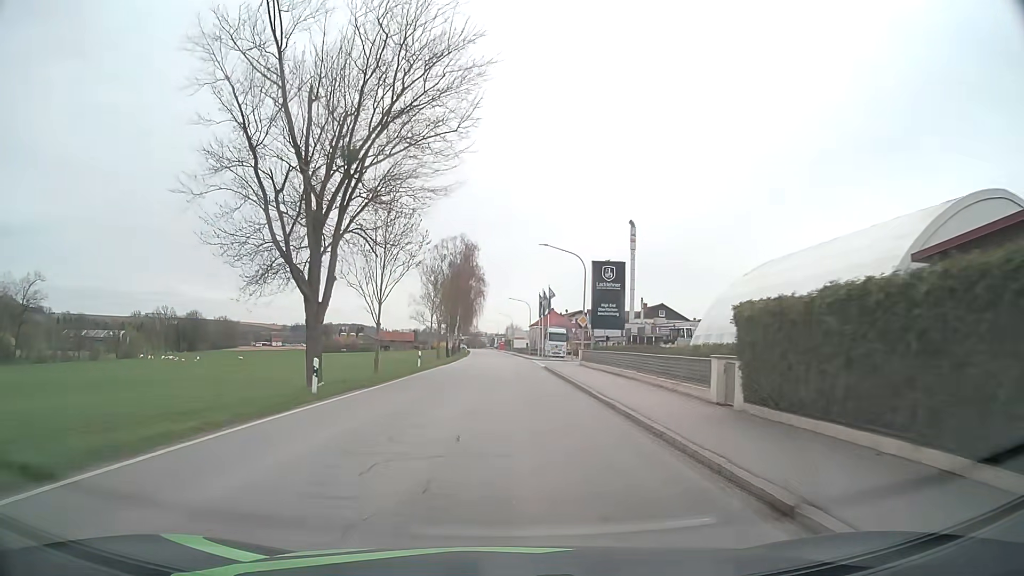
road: secondary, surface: asphalt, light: Day
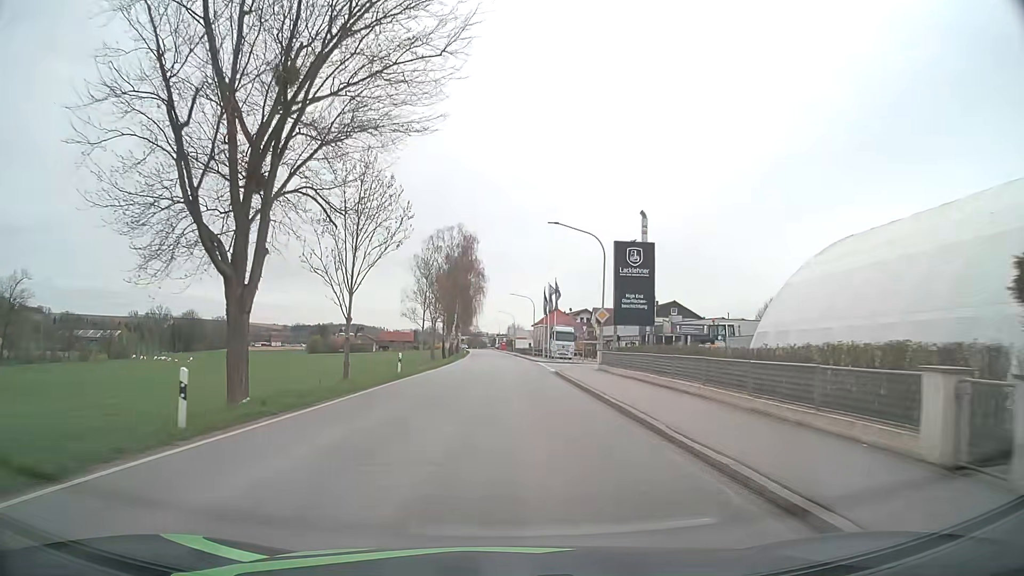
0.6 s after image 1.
(0.0, +7.8) m; 0°
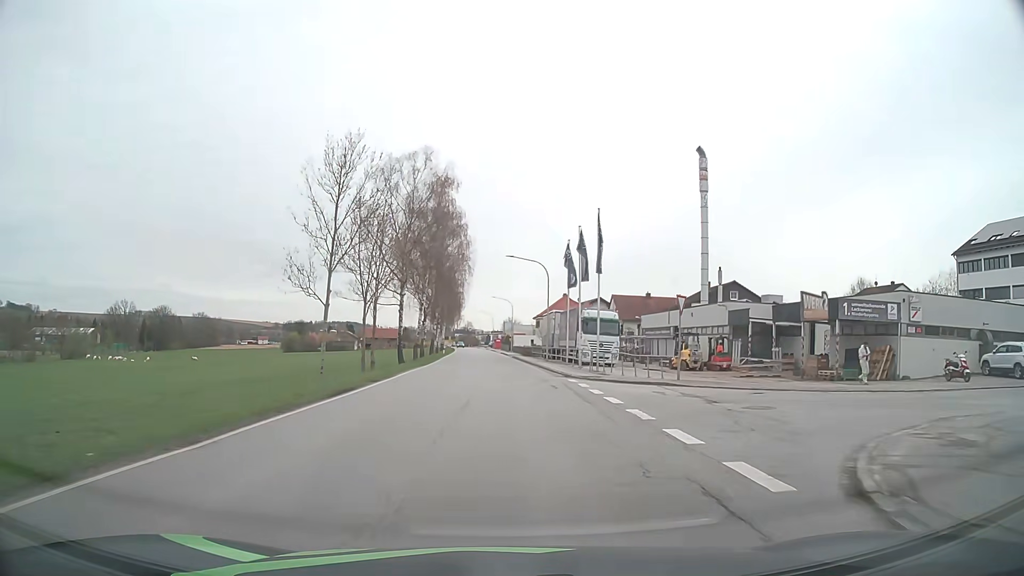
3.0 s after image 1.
(0.0, +32.1) m; 0°
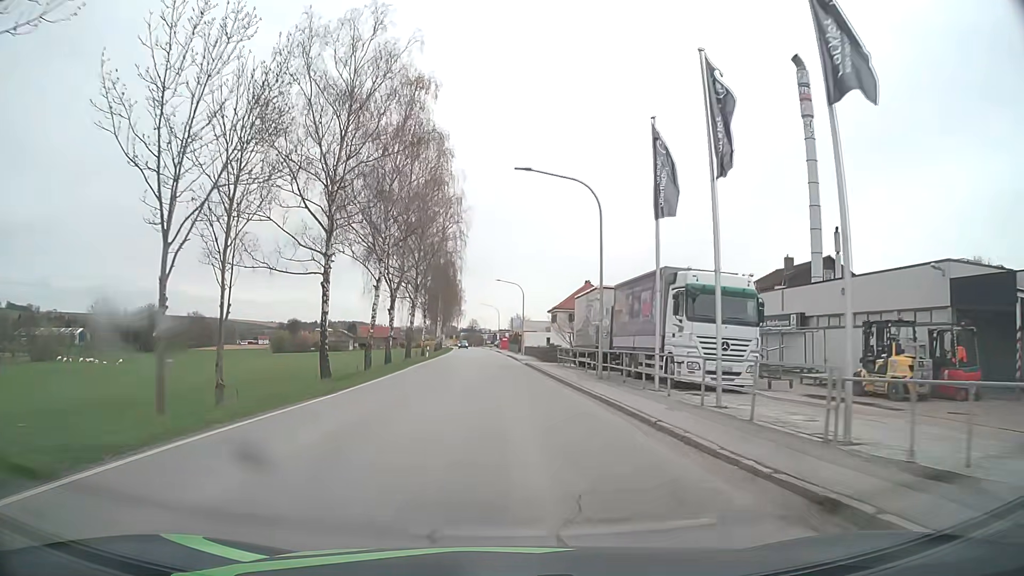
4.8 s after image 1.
(0.0, +23.6) m; -1°
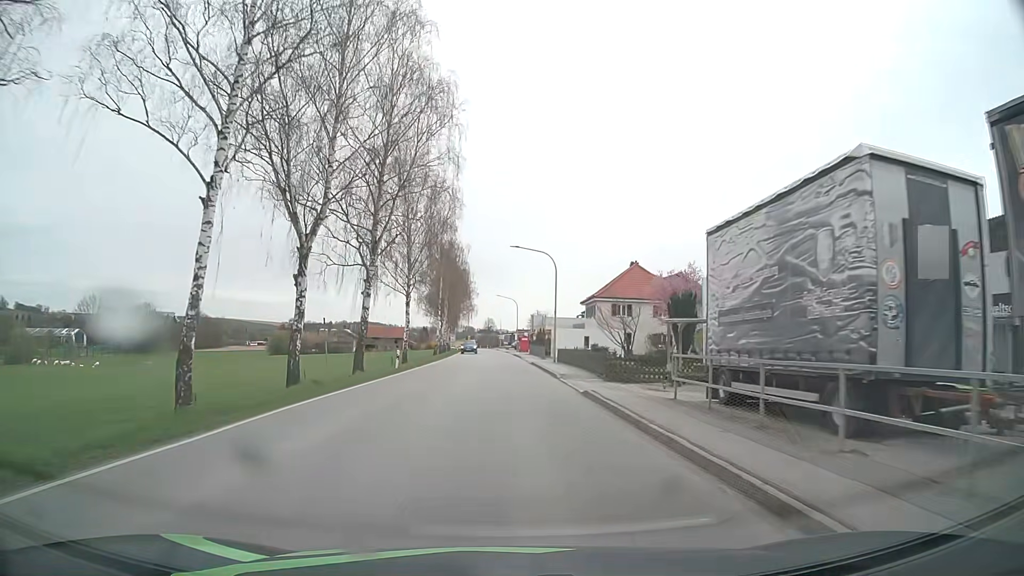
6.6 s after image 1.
(-0.3, +23.7) m; -1°
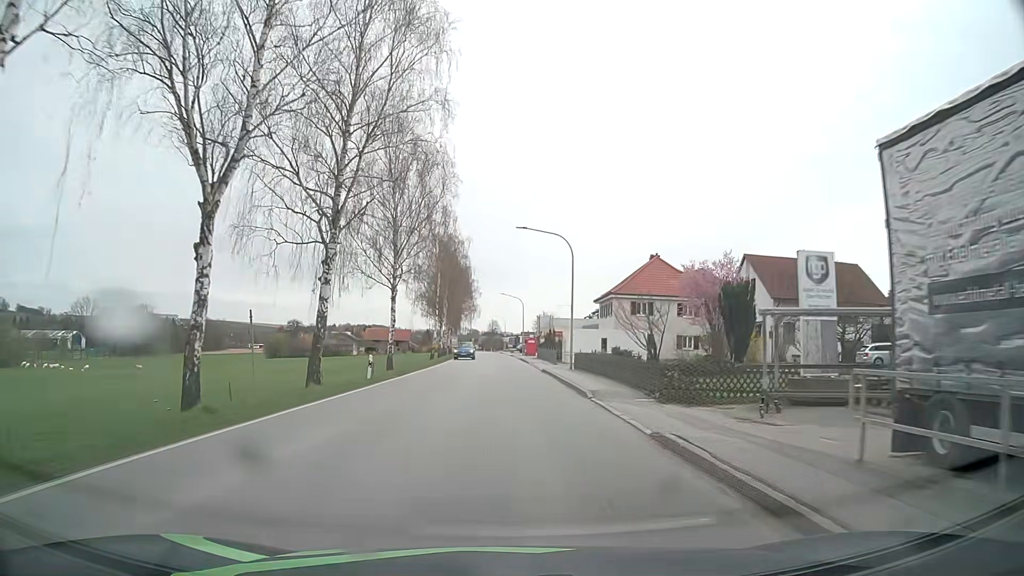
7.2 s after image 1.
(0.0, +8.0) m; -1°
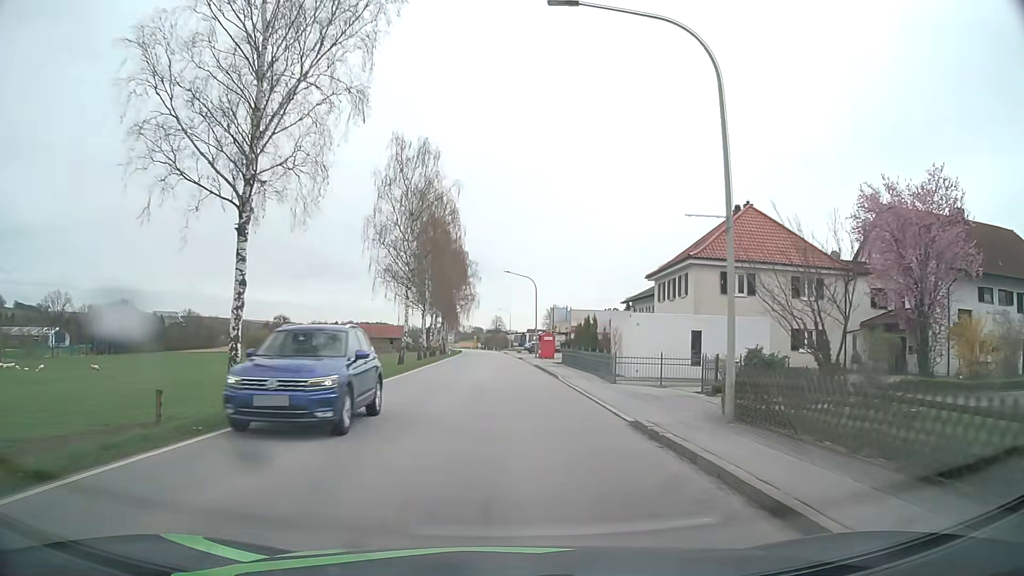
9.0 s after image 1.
(+0.1, +24.3) m; 0°
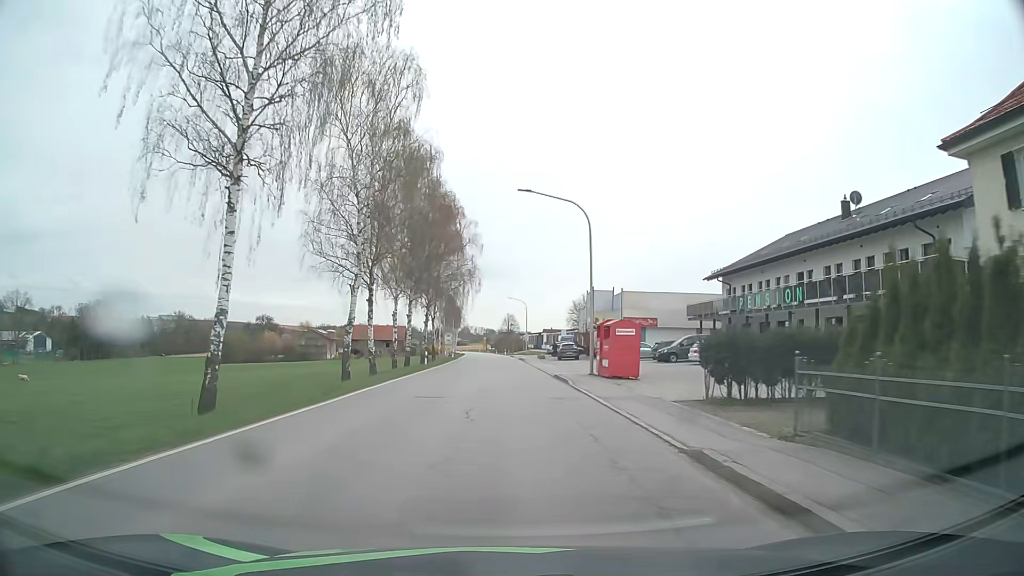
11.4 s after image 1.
(-0.2, +33.1) m; -1°
(0, +10) (0, +20) (0, +30) (0, +40) (-1, +50) (-1, +60) (-1, +70) (-1, +80) (-2, +90) (-2, +100) m
